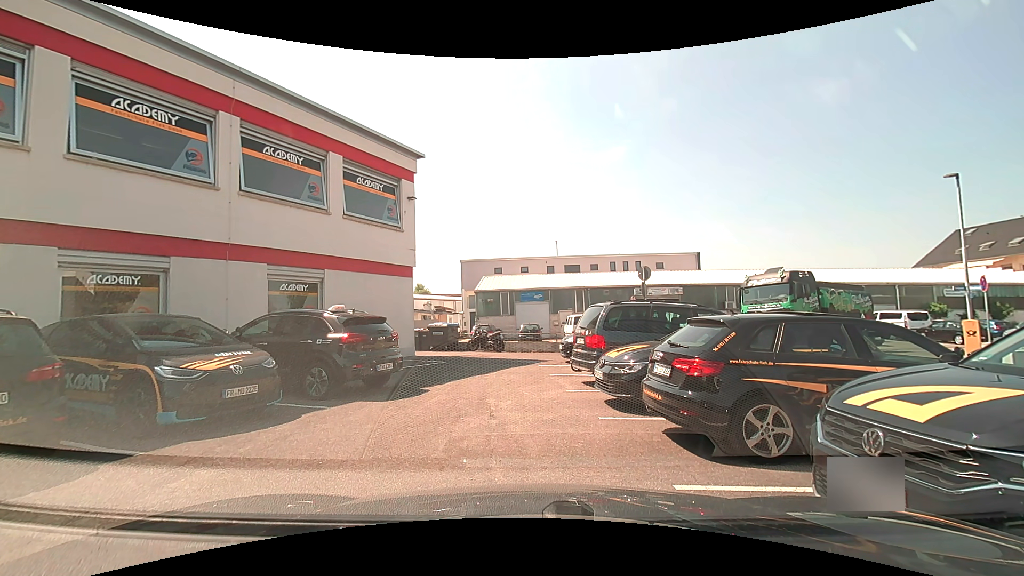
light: Day
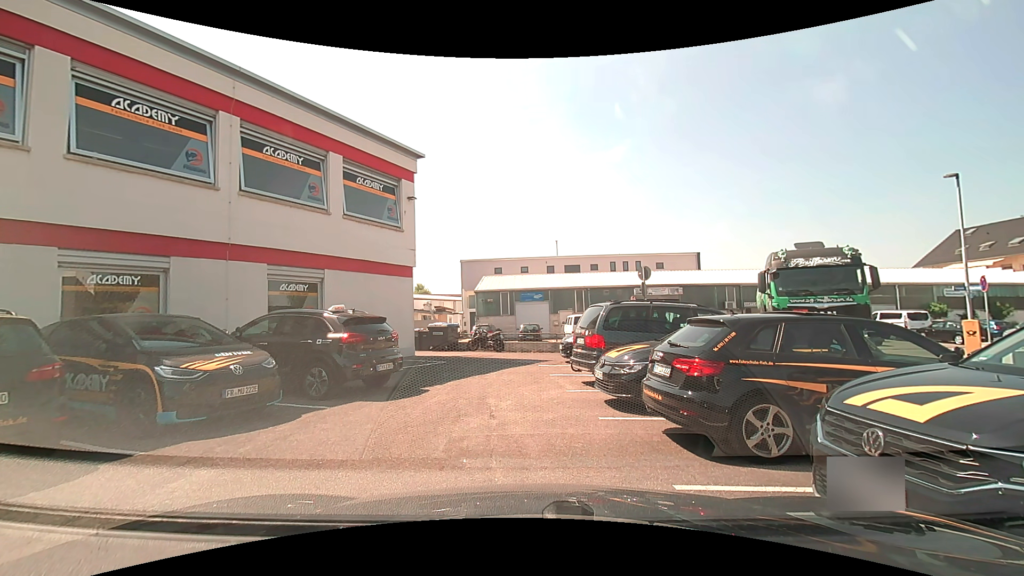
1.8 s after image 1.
(0.0, 0.0) m; 0°
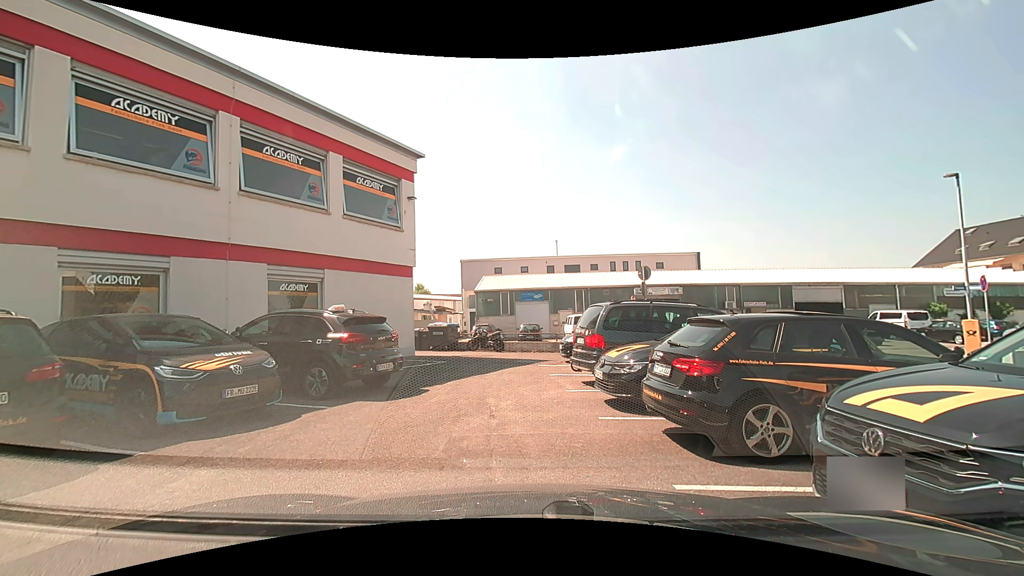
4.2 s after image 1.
(0.0, 0.0) m; 0°
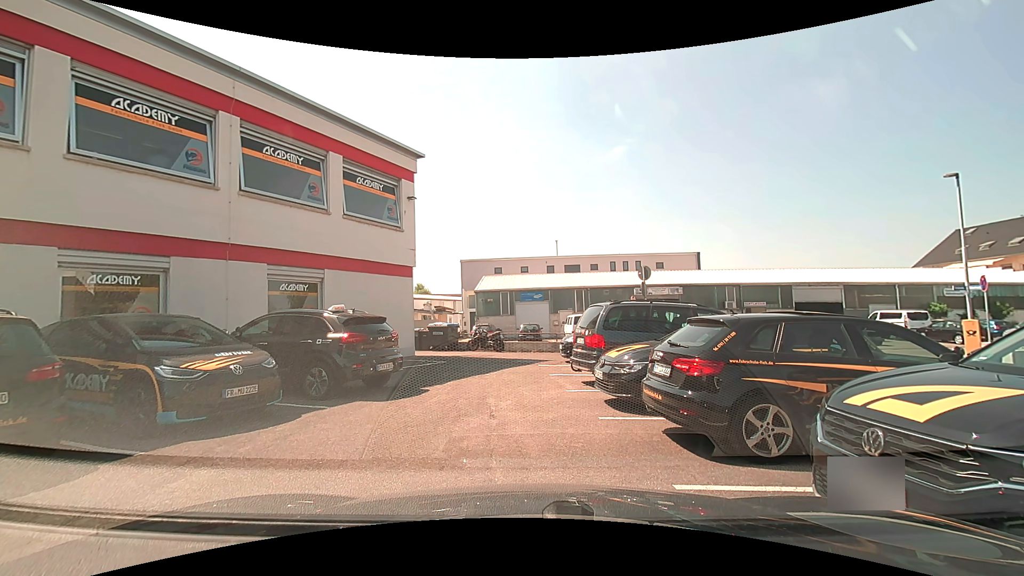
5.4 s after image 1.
(0.0, 0.0) m; 0°
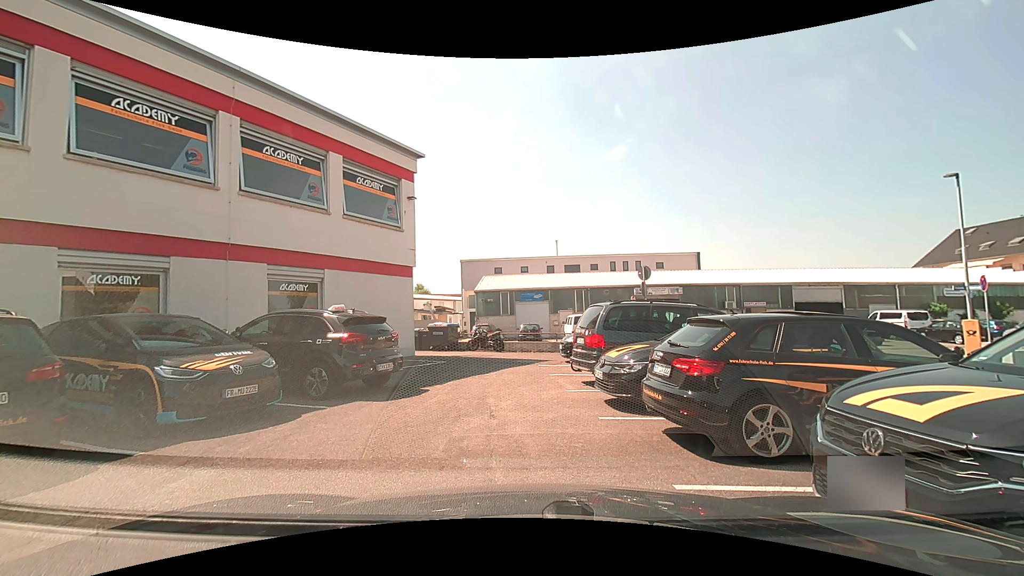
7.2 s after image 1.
(0.0, 0.0) m; 0°
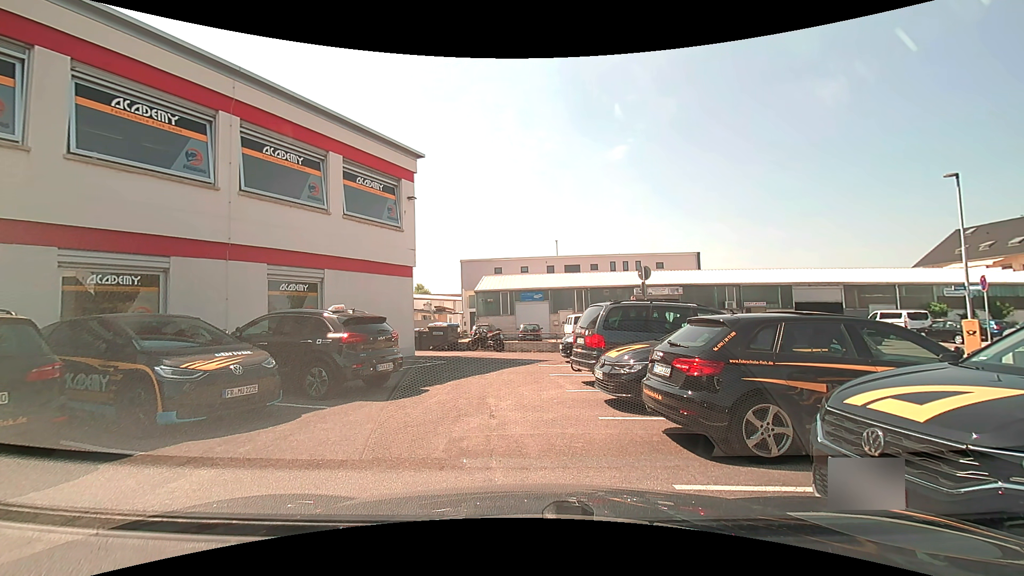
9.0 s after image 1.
(0.0, 0.0) m; 0°
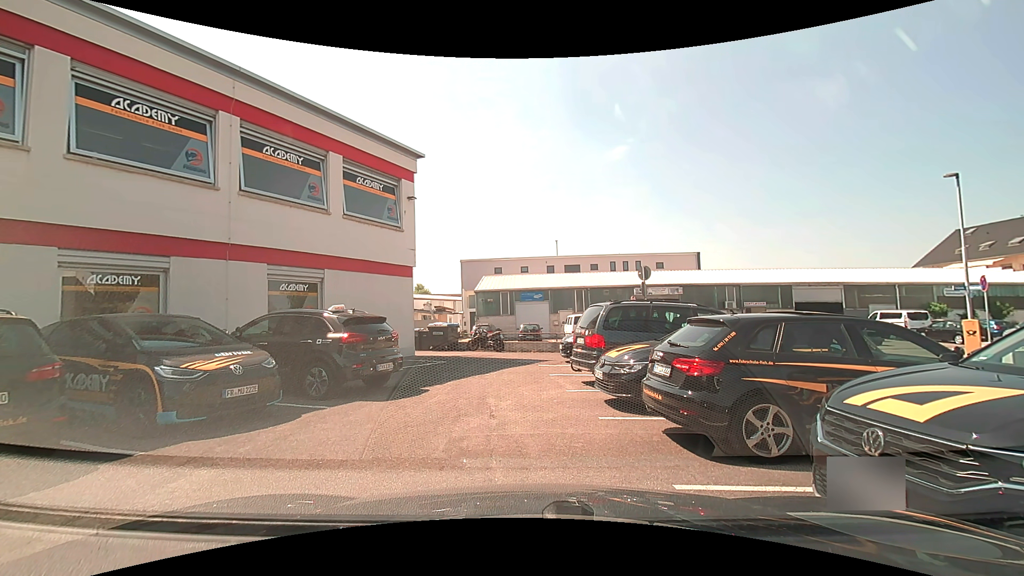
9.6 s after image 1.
(0.0, 0.0) m; 0°
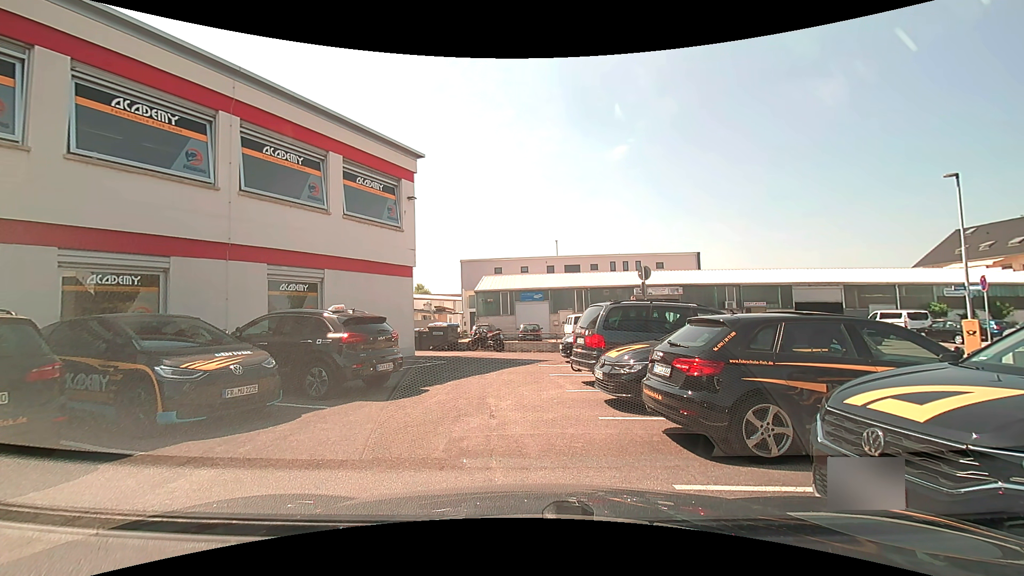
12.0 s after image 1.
(0.0, 0.0) m; 0°
